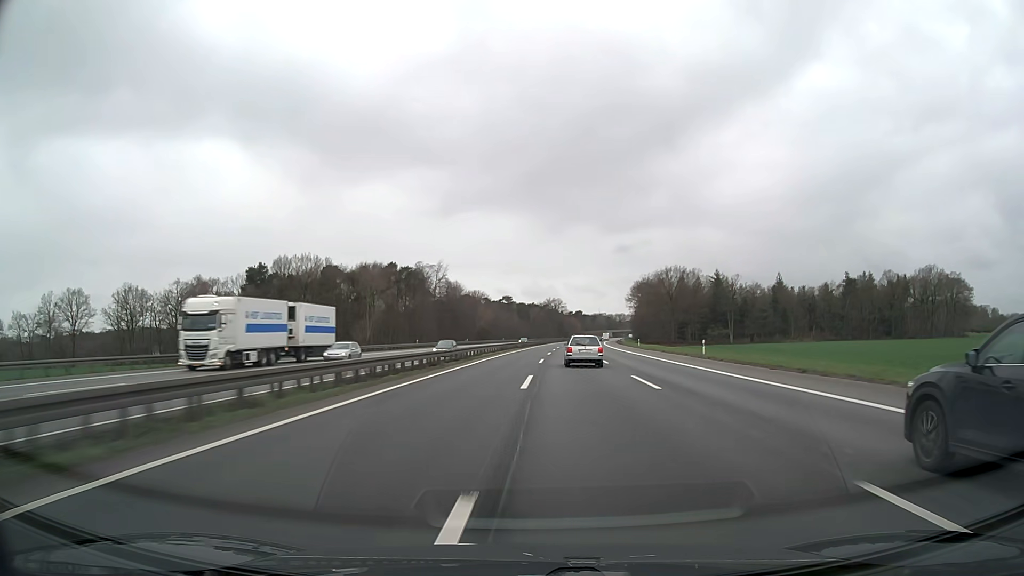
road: motorway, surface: asphalt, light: Day
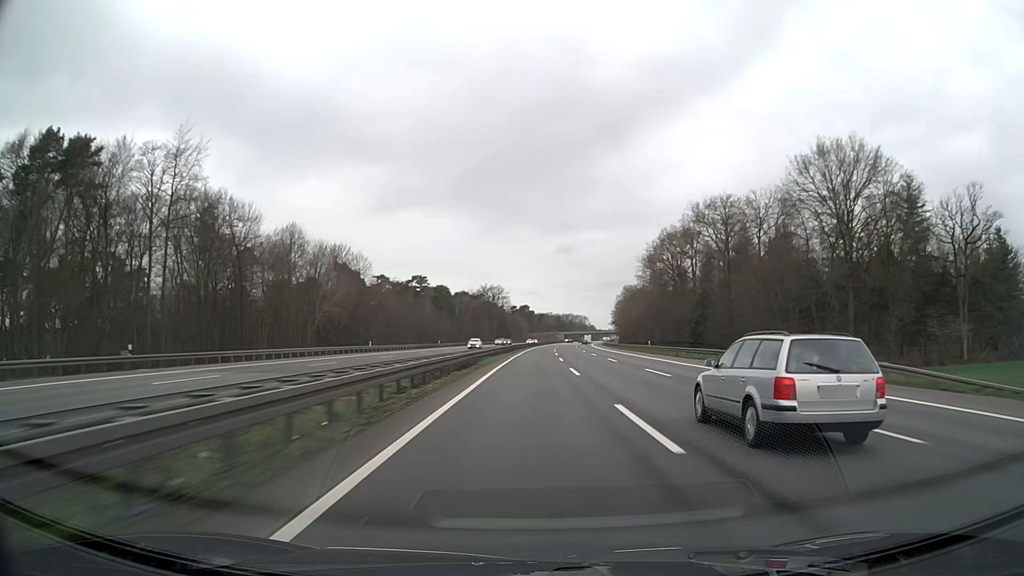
(+4.4, +119.1) m; +5°
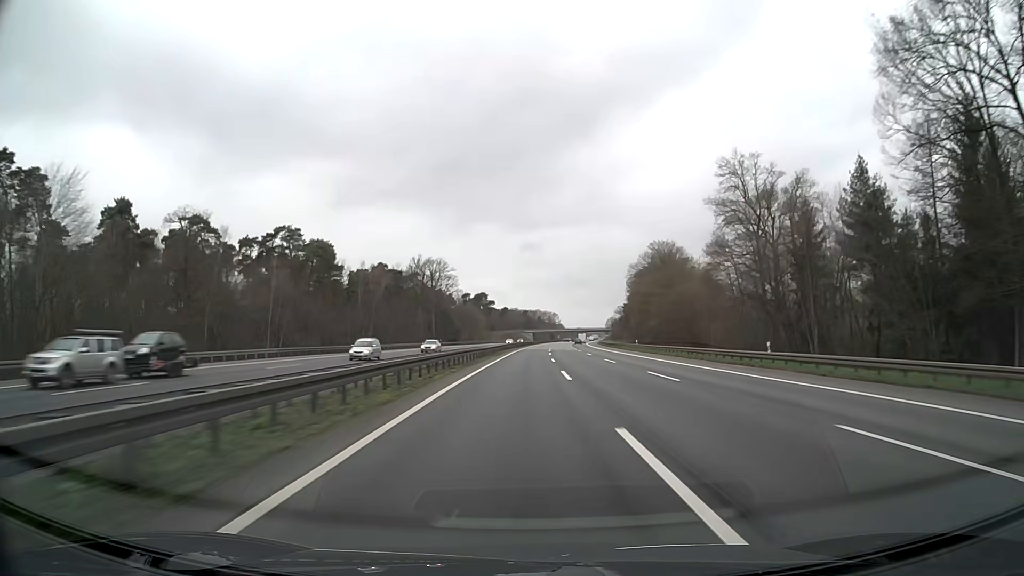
(+2.8, +95.2) m; +3°
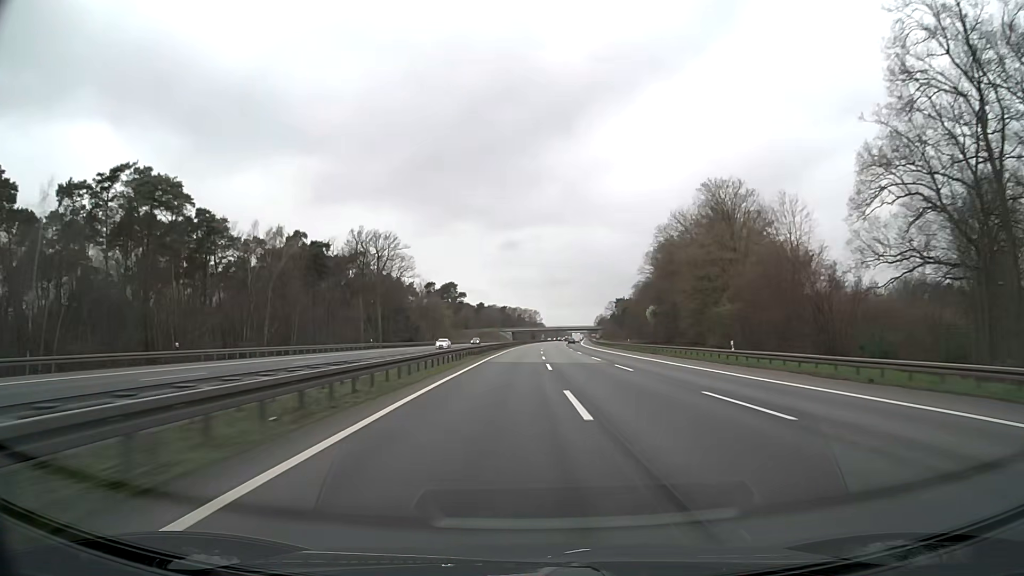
(+0.7, +47.6) m; +2°
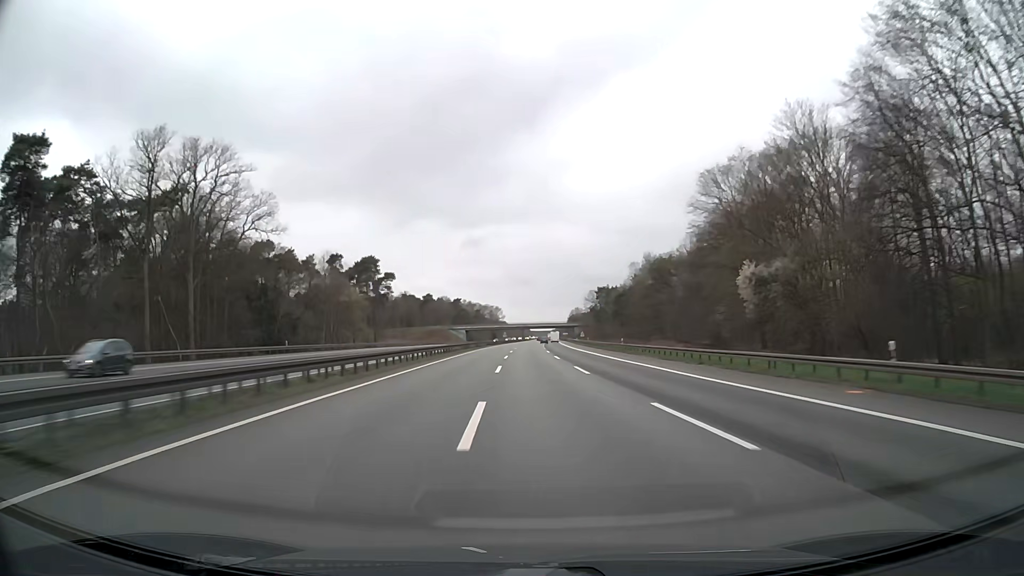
(+2.0, +71.1) m; +3°
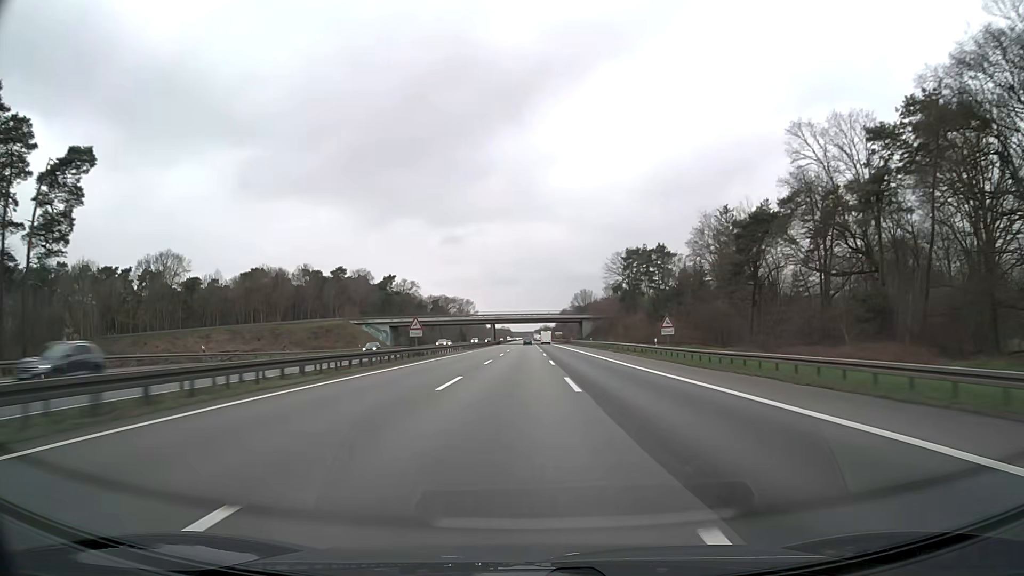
(+1.5, +116.8) m; +2°
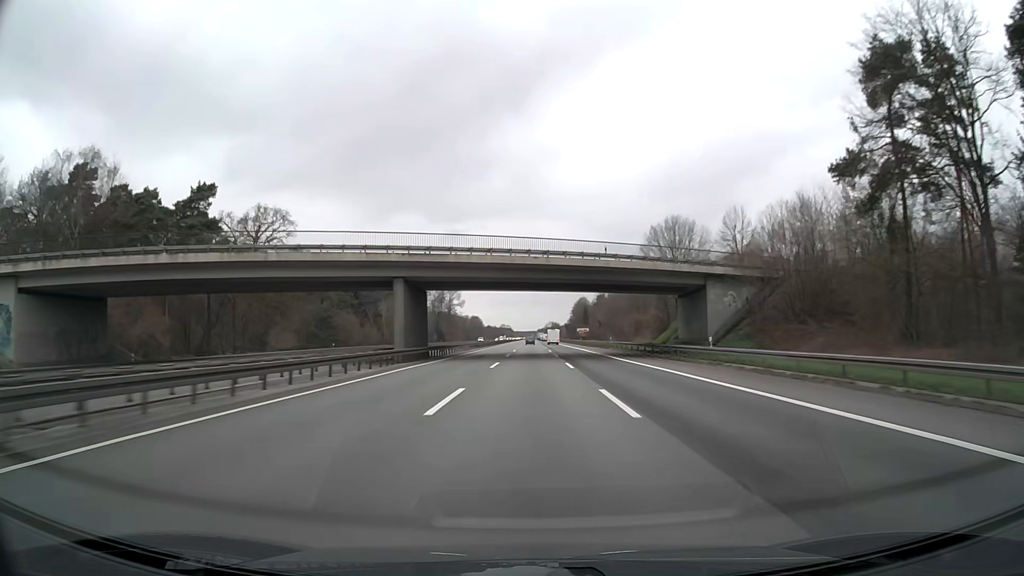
(-0.1, +113.2) m; 0°
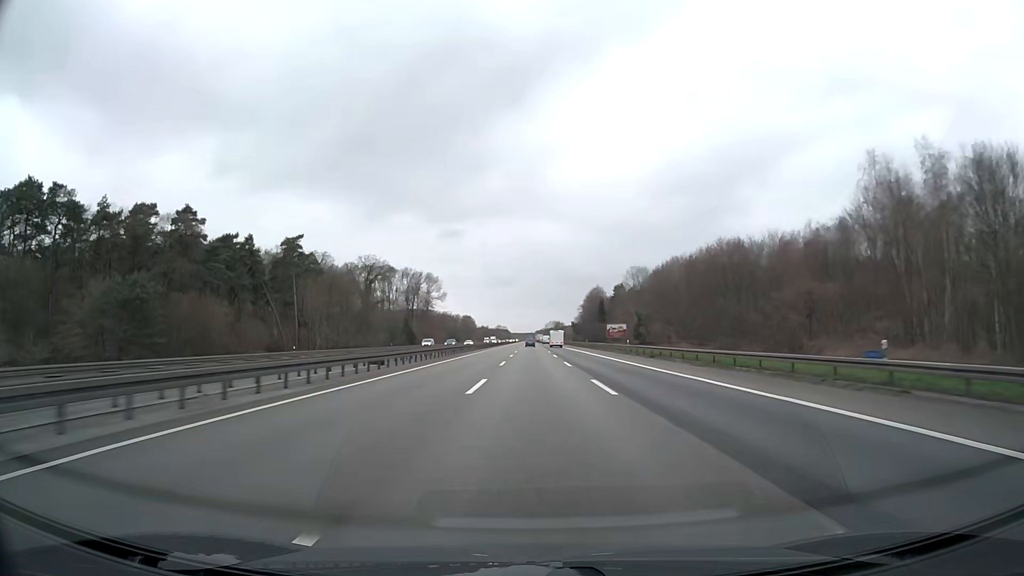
(+0.2, +67.0) m; +1°
(0, +10) (0, +20) (0, +30) (0, +40) (0, +50) (0, +60) (0, +70) (0, +80) (0, +90) (0, +100) m
